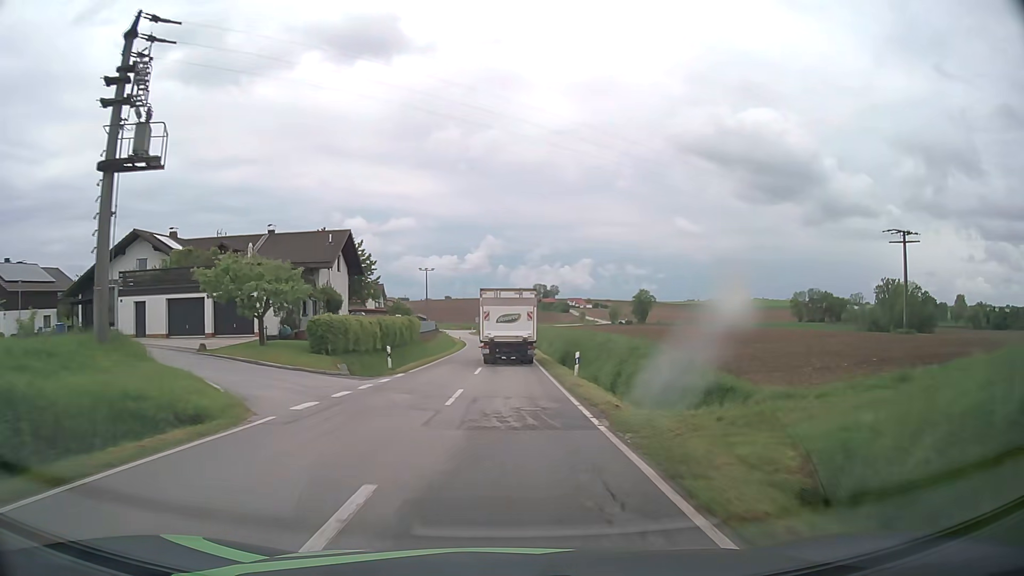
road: tertiary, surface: asphalt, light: Day
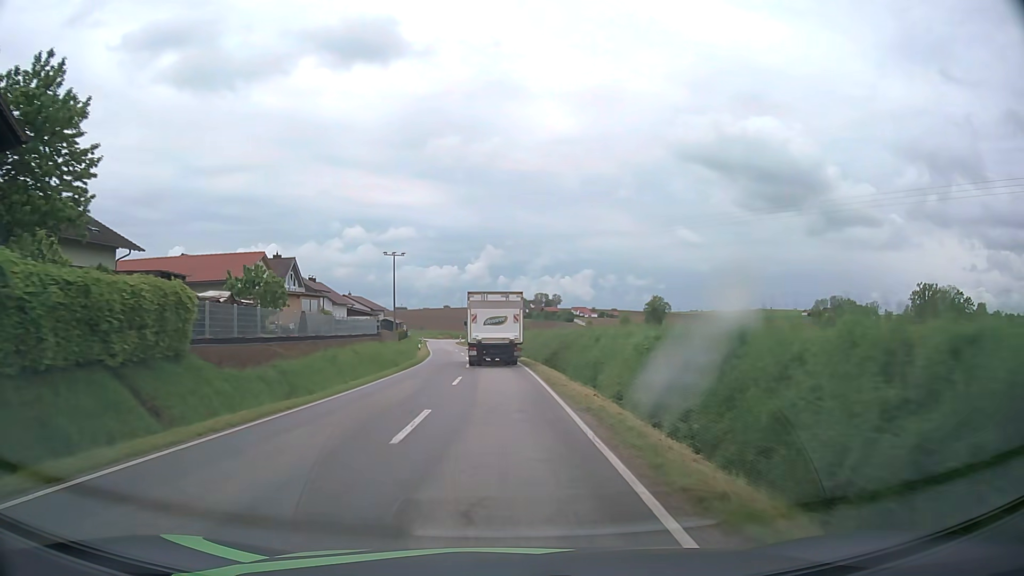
(+0.4, +40.3) m; 0°
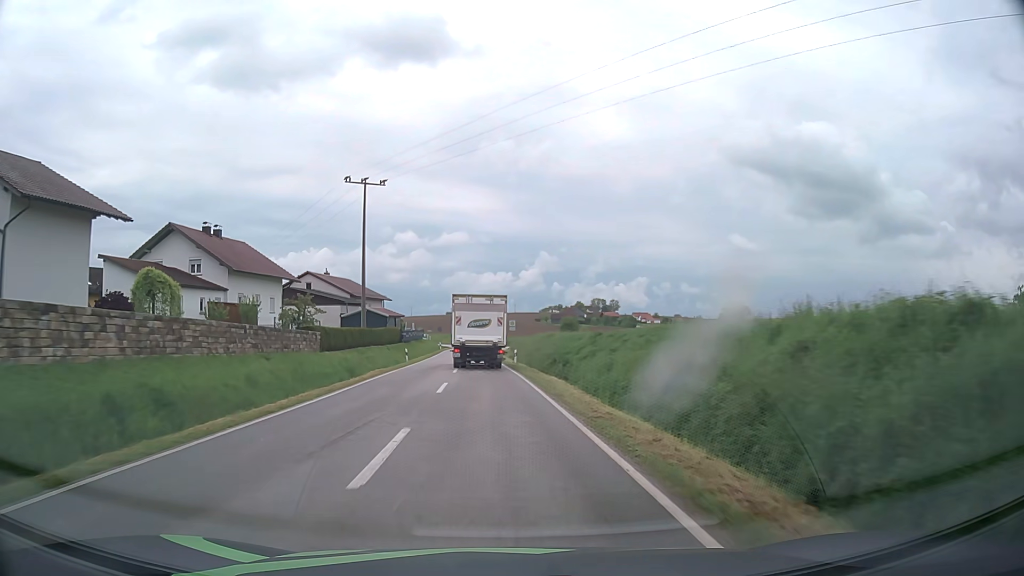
(-1.7, +50.9) m; -5°
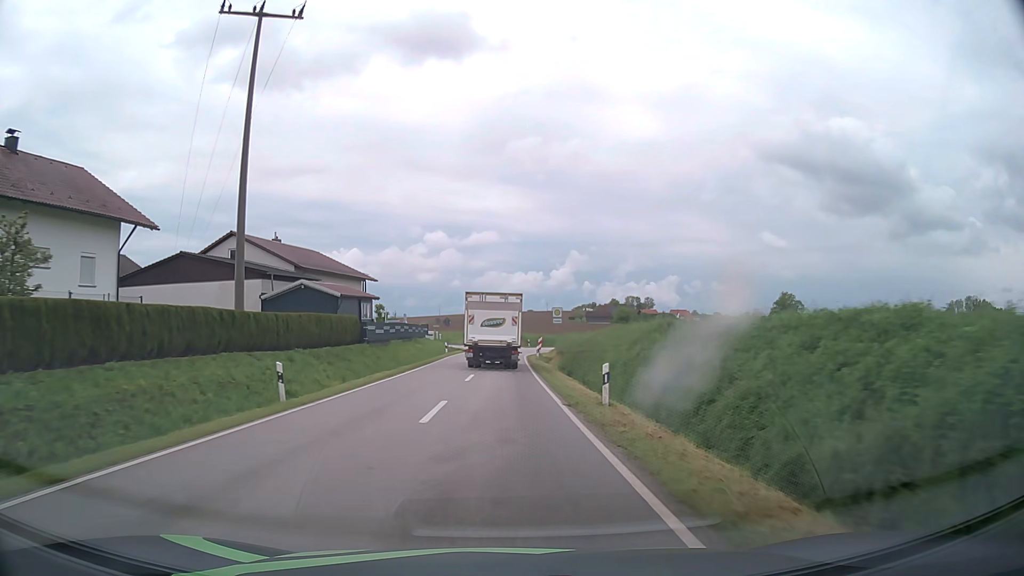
(-0.8, +30.2) m; -3°
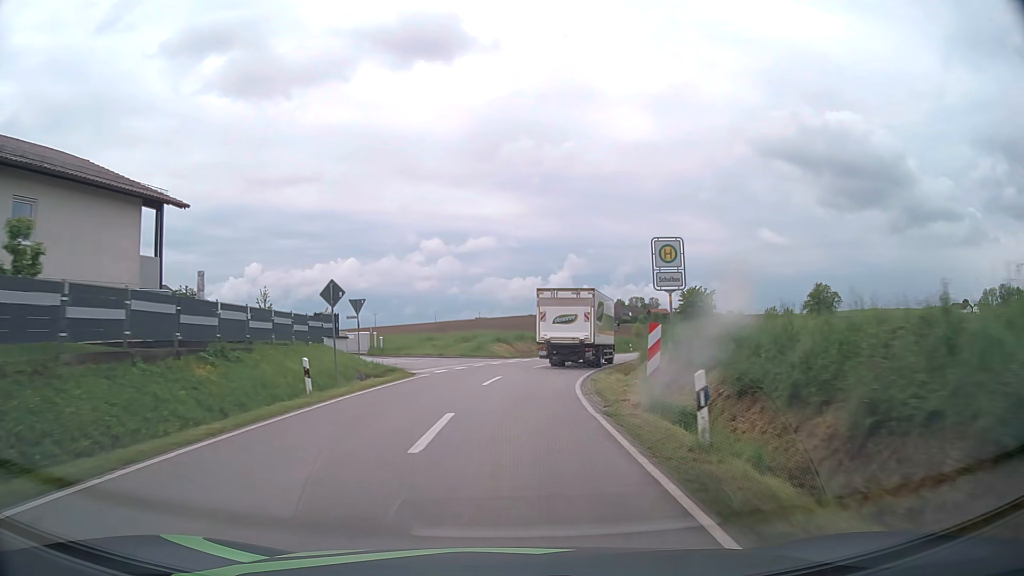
(-0.2, +38.9) m; 0°
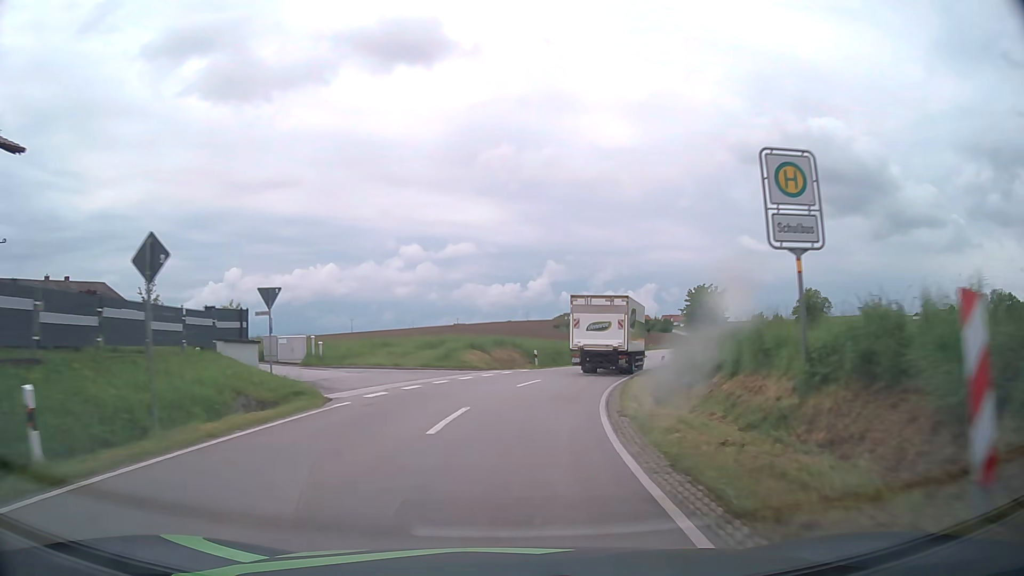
(+0.1, +9.5) m; +2°
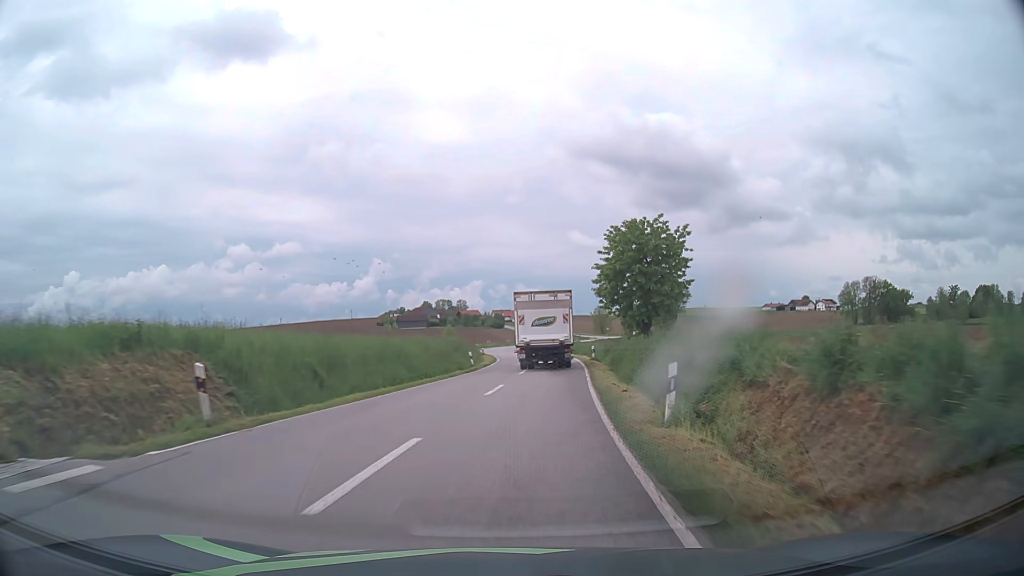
(+3.5, +28.1) m; +15°
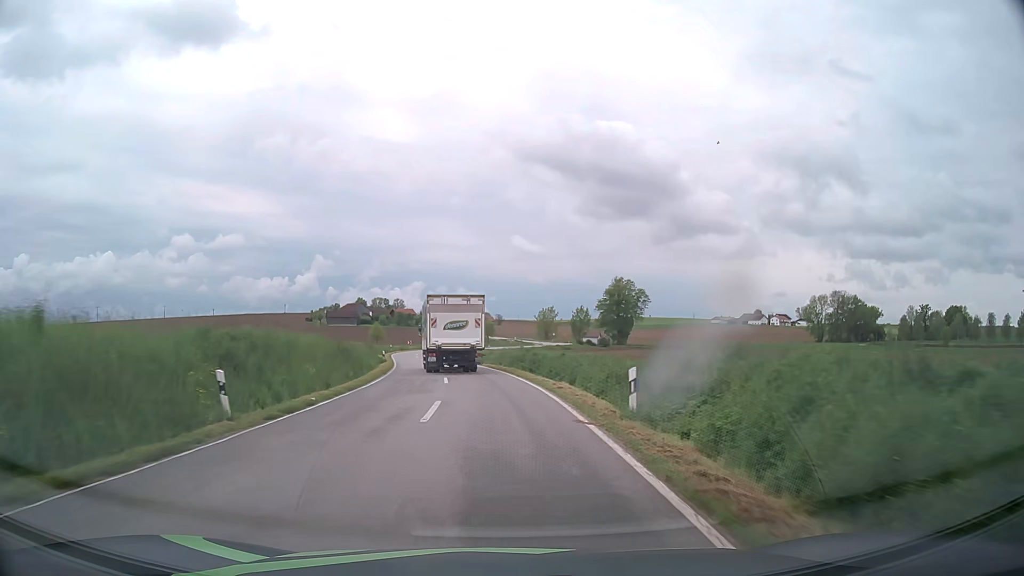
(+1.9, +28.9) m; +5°
(0, +10) (0, +20) (-1, +30) (-2, +40) (-3, +50) (-5, +60) (-7, +70) (-8, +79) (-9, +89) (-8, +99) m
